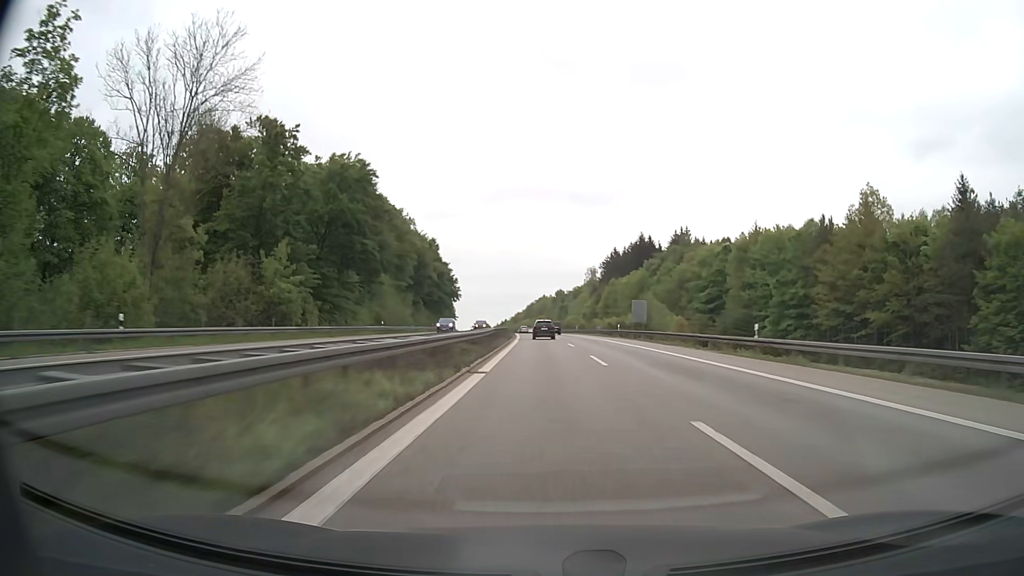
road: motorway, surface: asphalt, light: Day
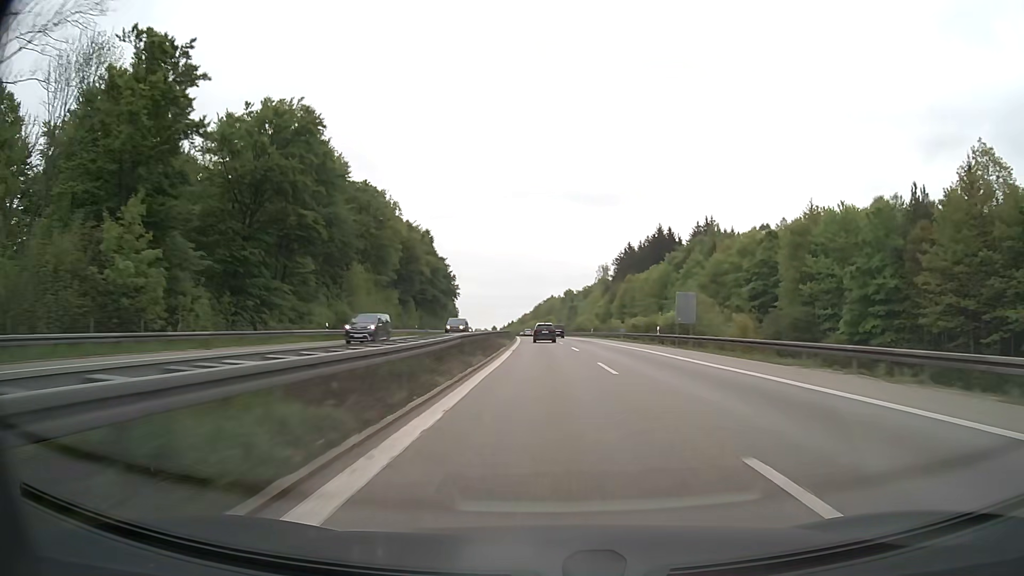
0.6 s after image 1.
(-0.1, +20.8) m; -1°
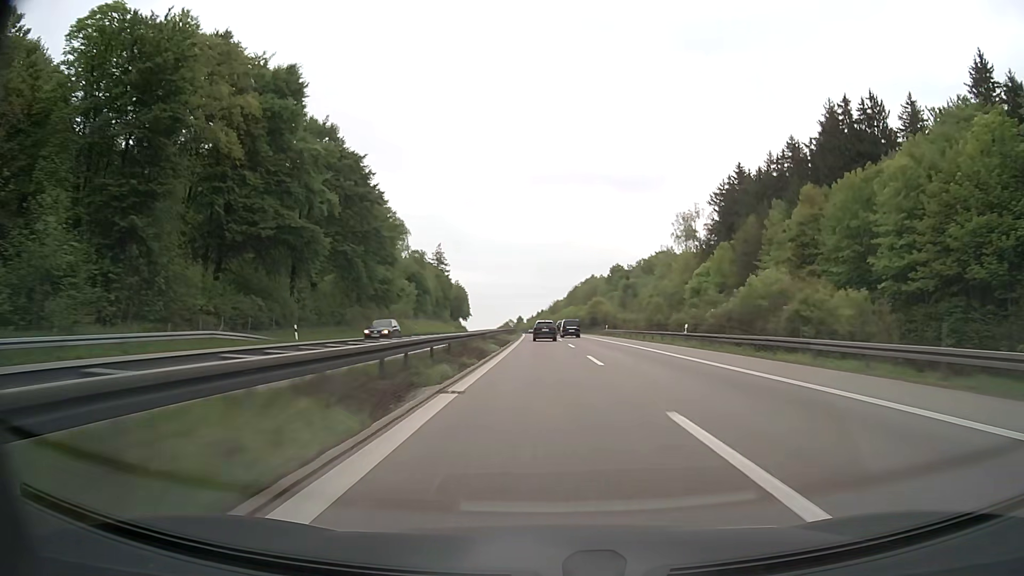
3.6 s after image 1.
(-2.8, +104.5) m; -3°
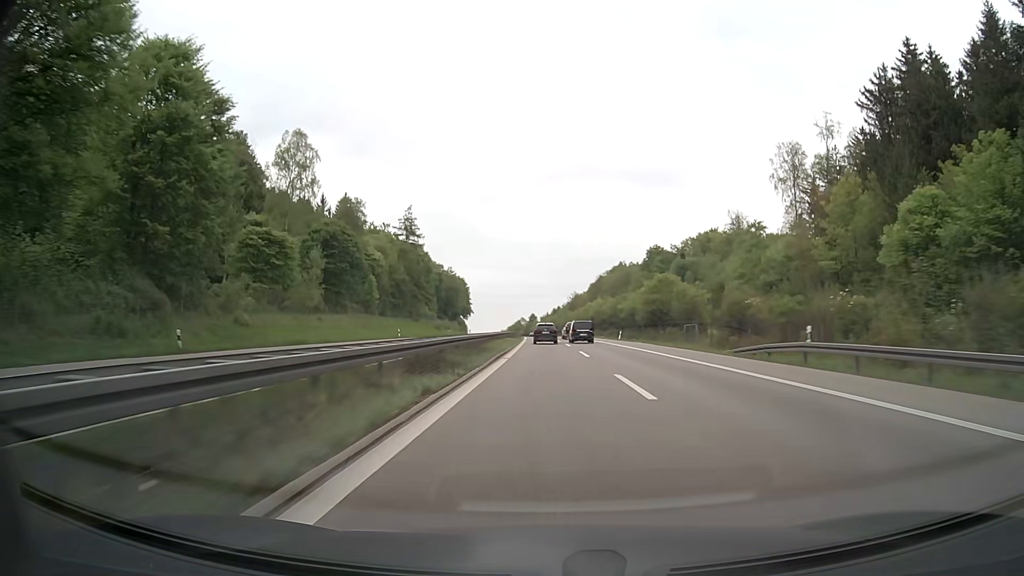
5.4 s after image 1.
(-0.8, +63.4) m; -1°
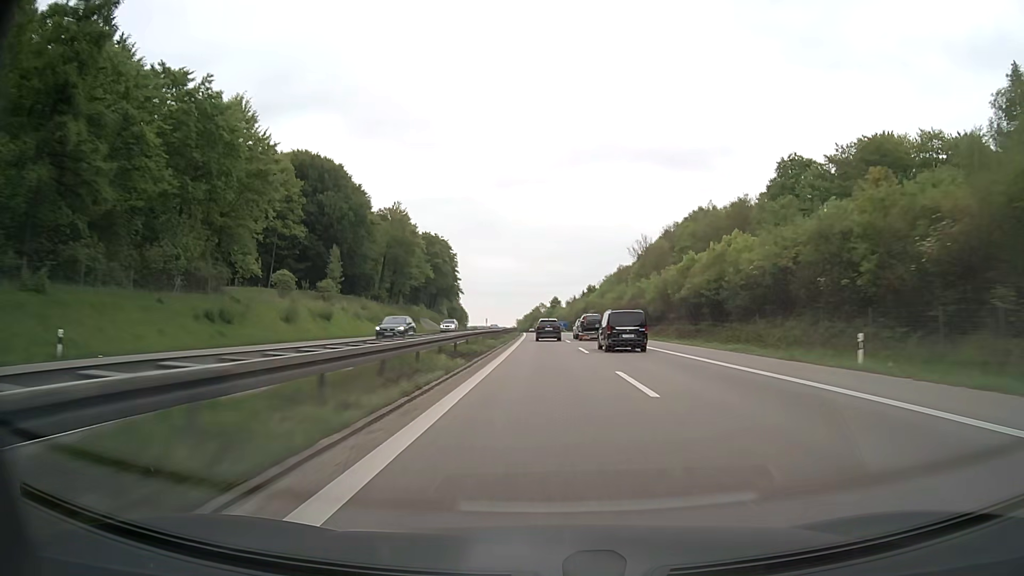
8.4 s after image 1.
(-1.7, +108.1) m; -2°
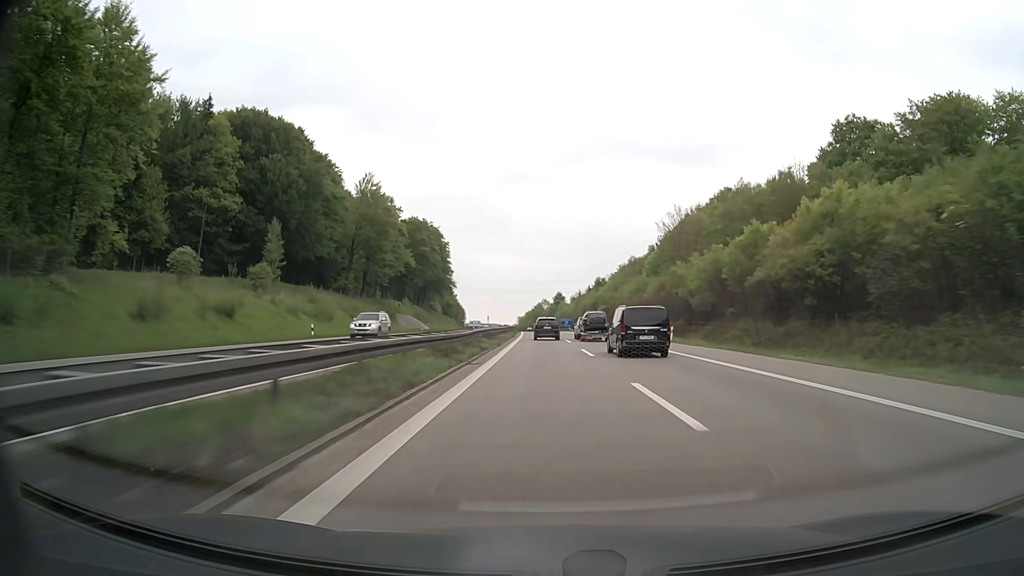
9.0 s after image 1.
(-0.1, +21.8) m; -1°
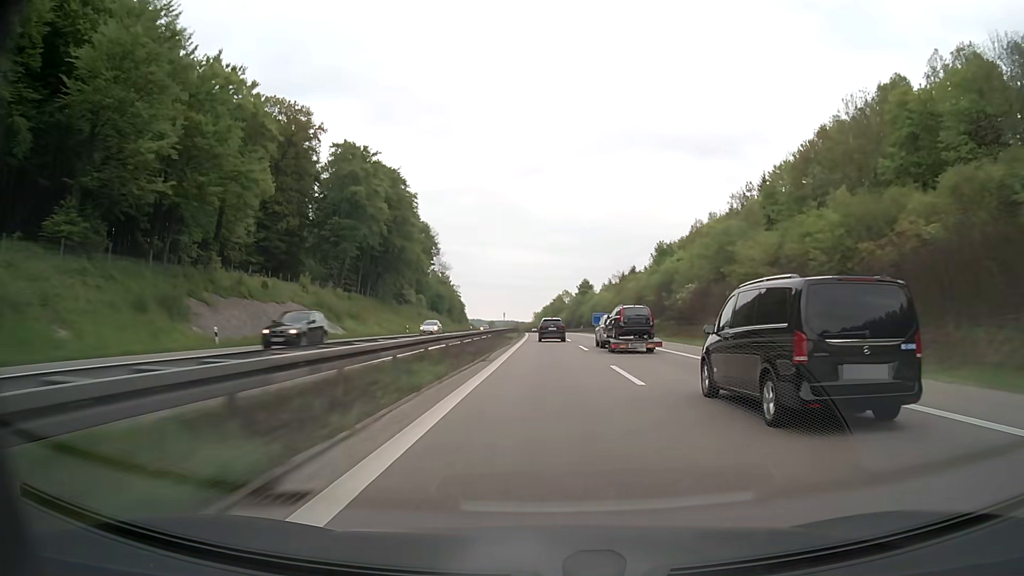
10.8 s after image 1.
(-0.7, +65.7) m; -1°
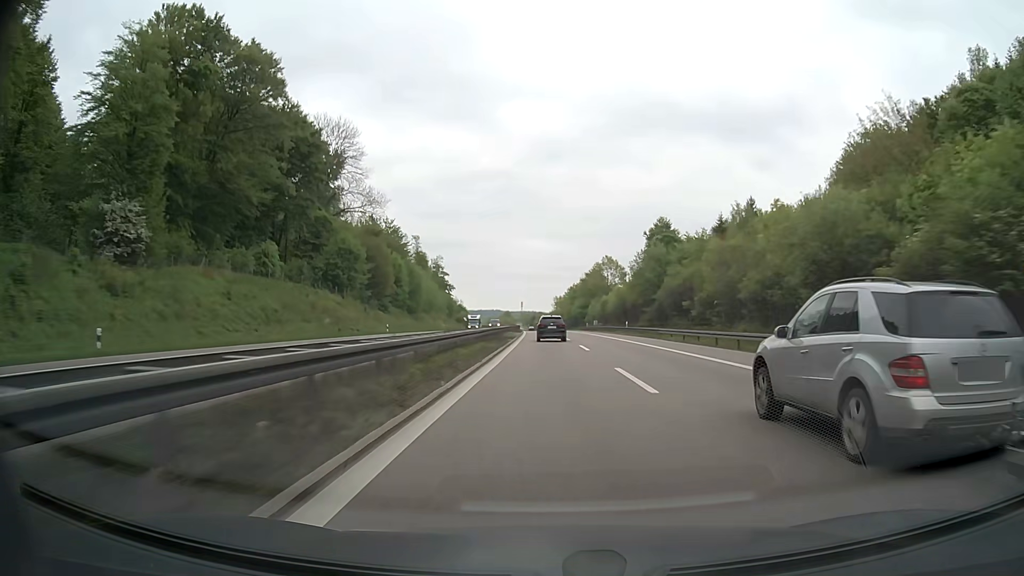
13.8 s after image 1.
(-1.6, +109.8) m; -2°
(0, +10) (0, +20) (0, +30) (0, +40) (0, +50) (-1, +60) (-1, +70) (-1, +80) (-1, +90) (-1, +100) m
